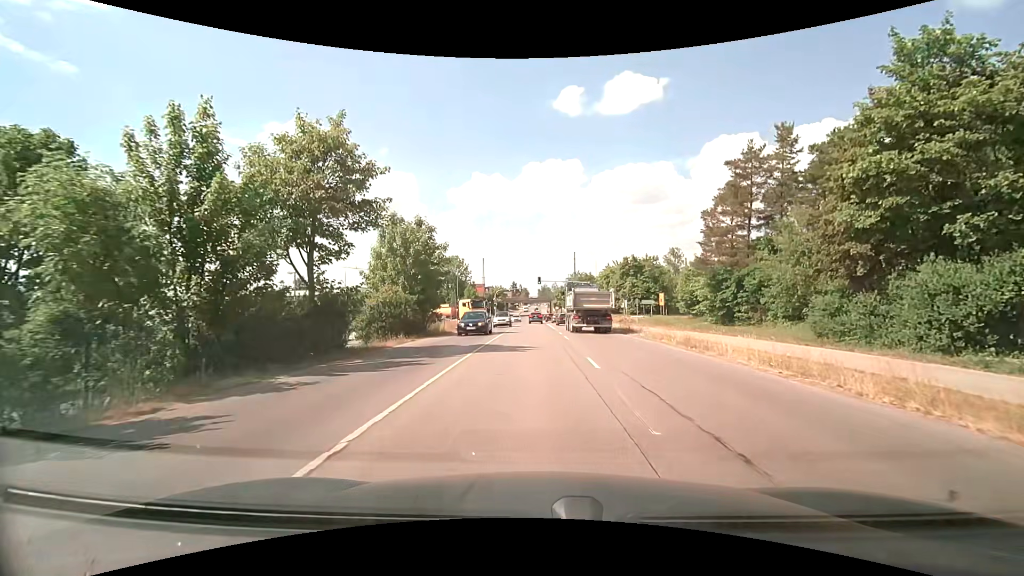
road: secondary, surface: asphalt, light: Day
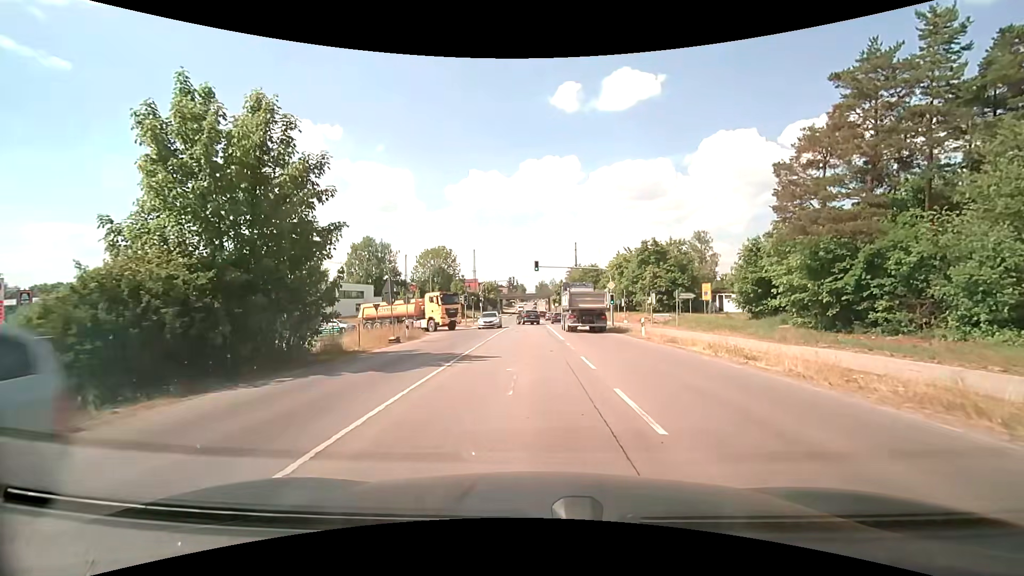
(+0.1, +18.0) m; 0°
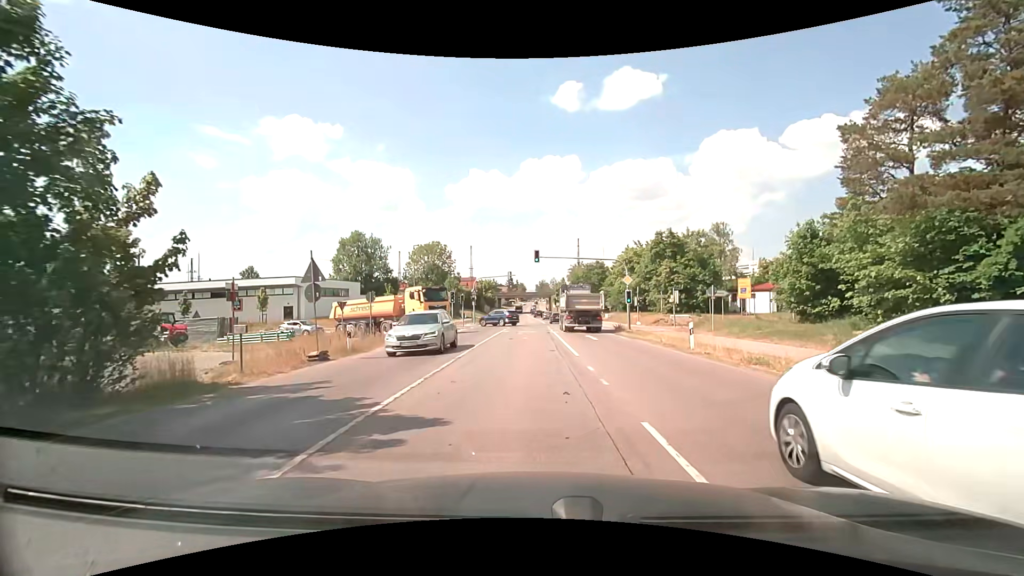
(0.0, +8.4) m; 0°
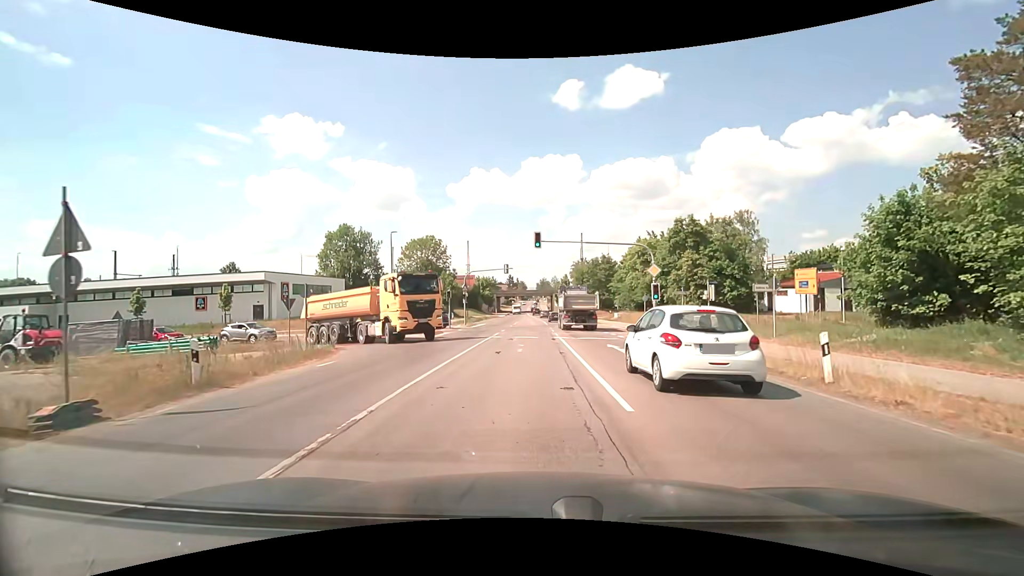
(0.0, +8.5) m; 0°
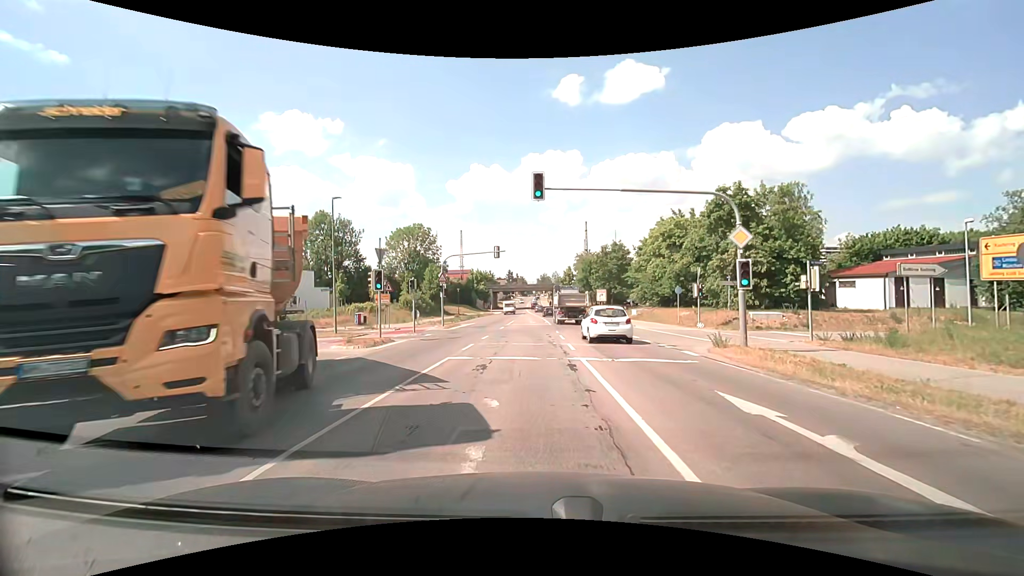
(-0.1, +12.6) m; 0°
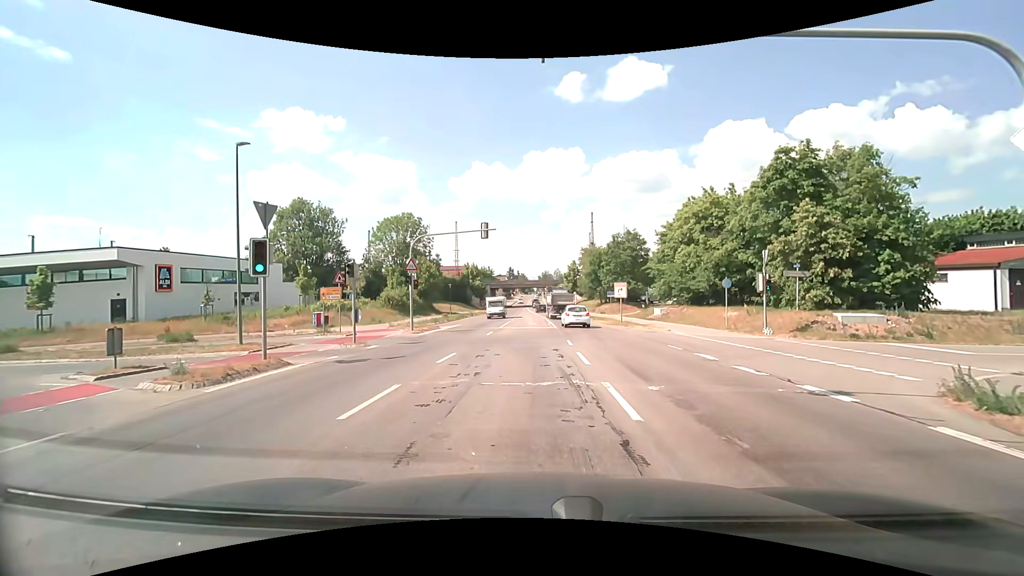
(-0.1, +10.1) m; -2°
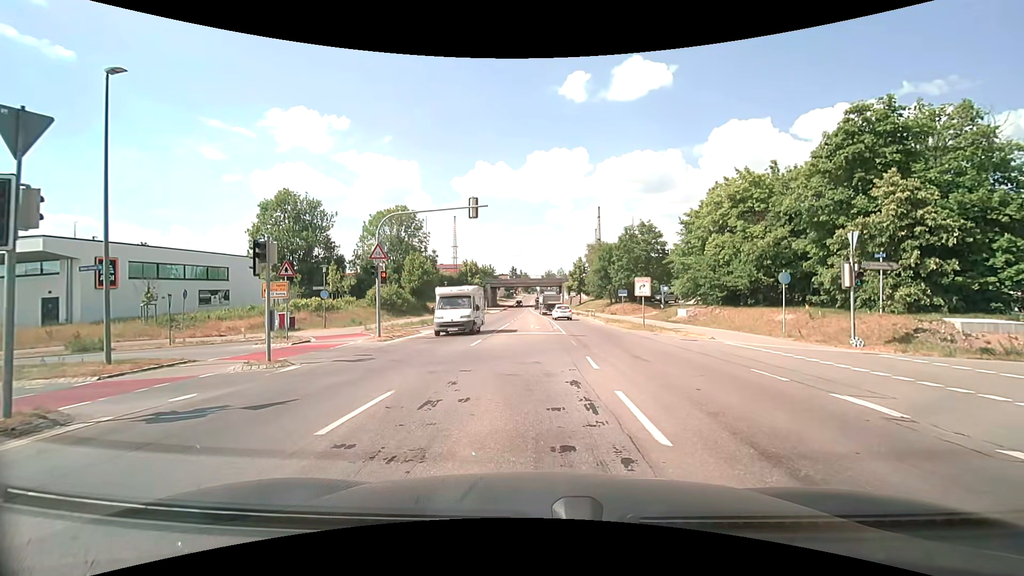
(+0.2, +6.6) m; +1°
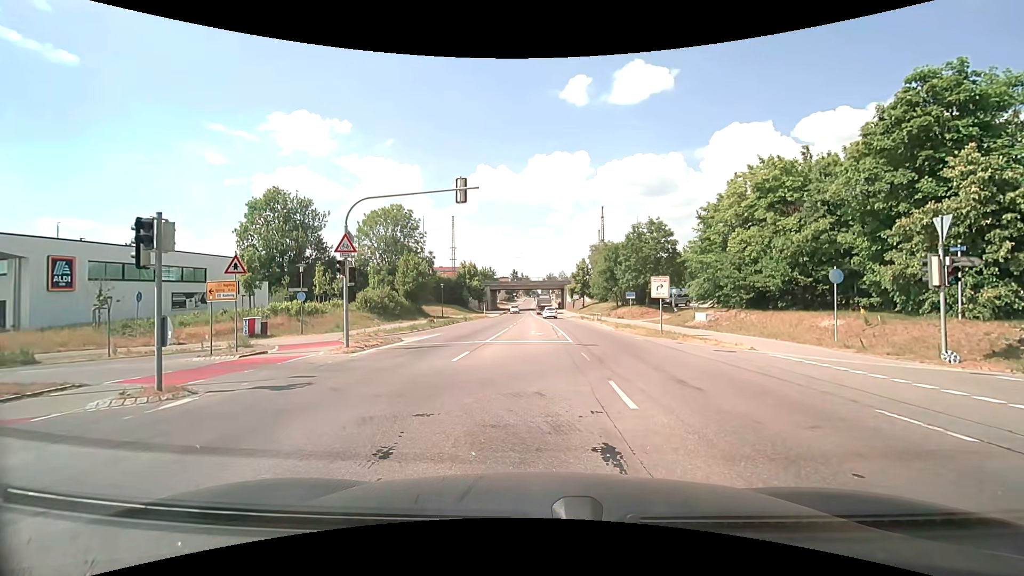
(0.0, +4.0) m; +1°
